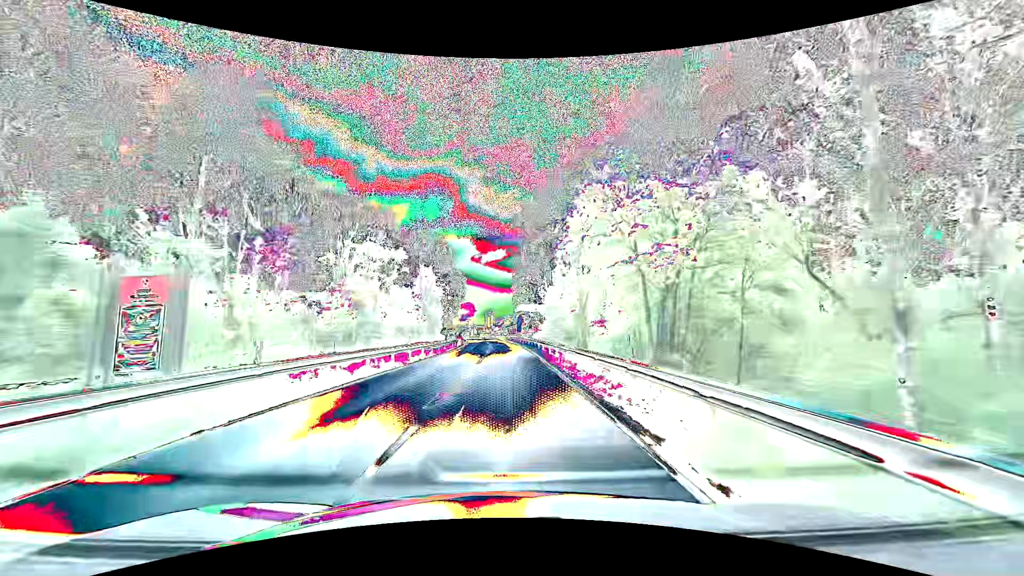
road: tertiary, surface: asphalt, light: Day
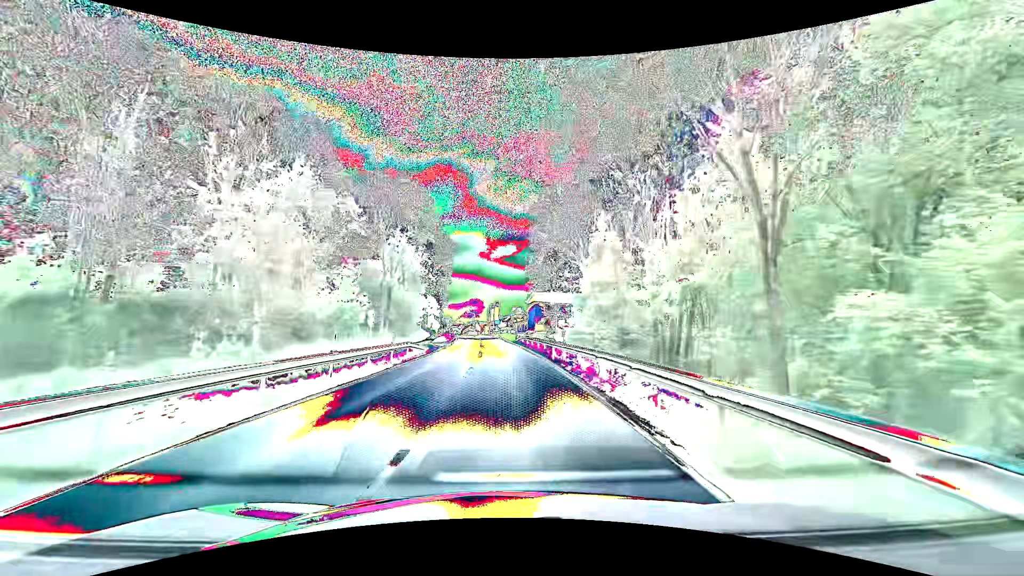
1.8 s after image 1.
(-0.2, +32.2) m; -1°
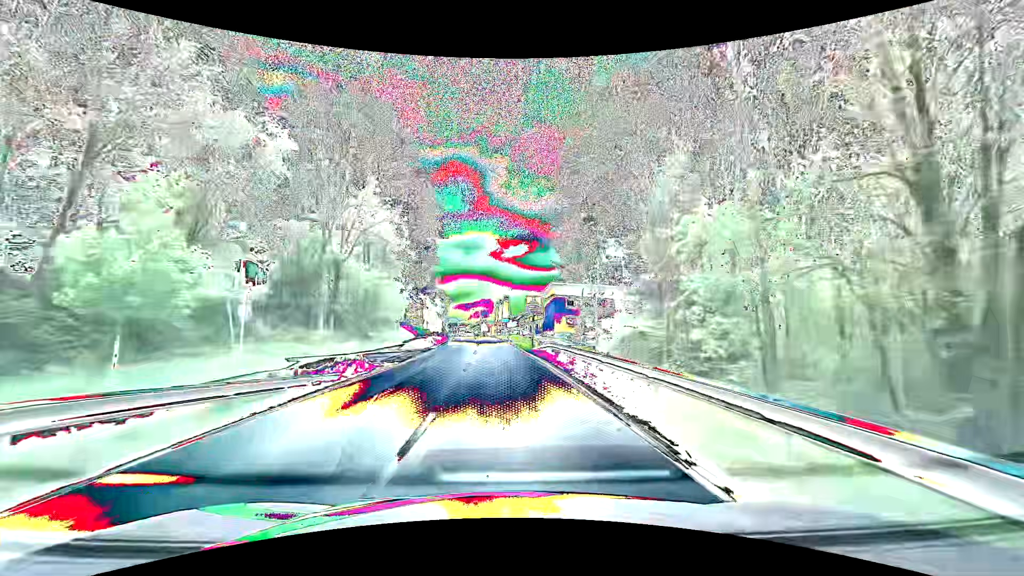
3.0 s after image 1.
(-0.3, +21.4) m; -1°
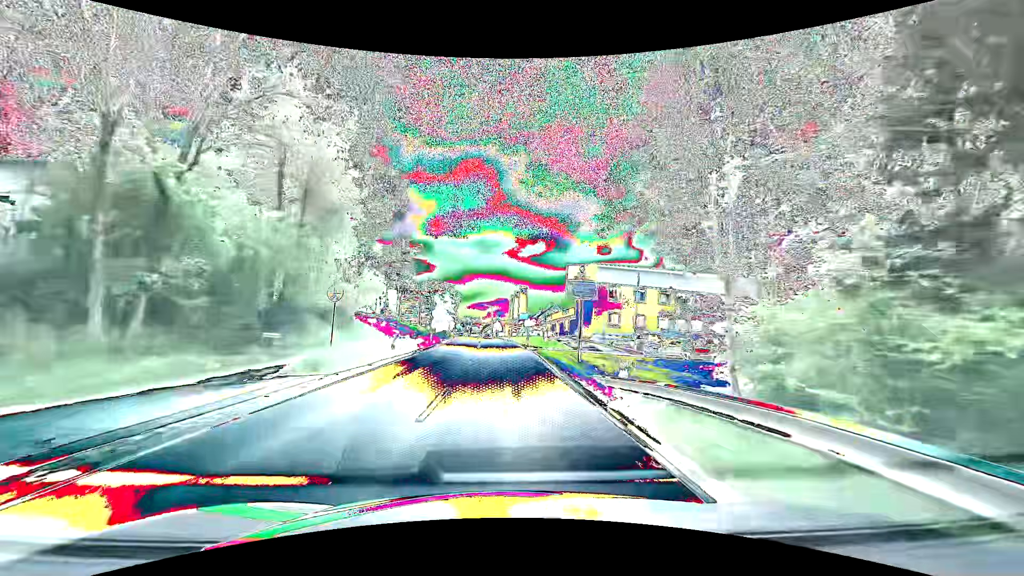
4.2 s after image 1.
(-0.3, +20.9) m; -2°
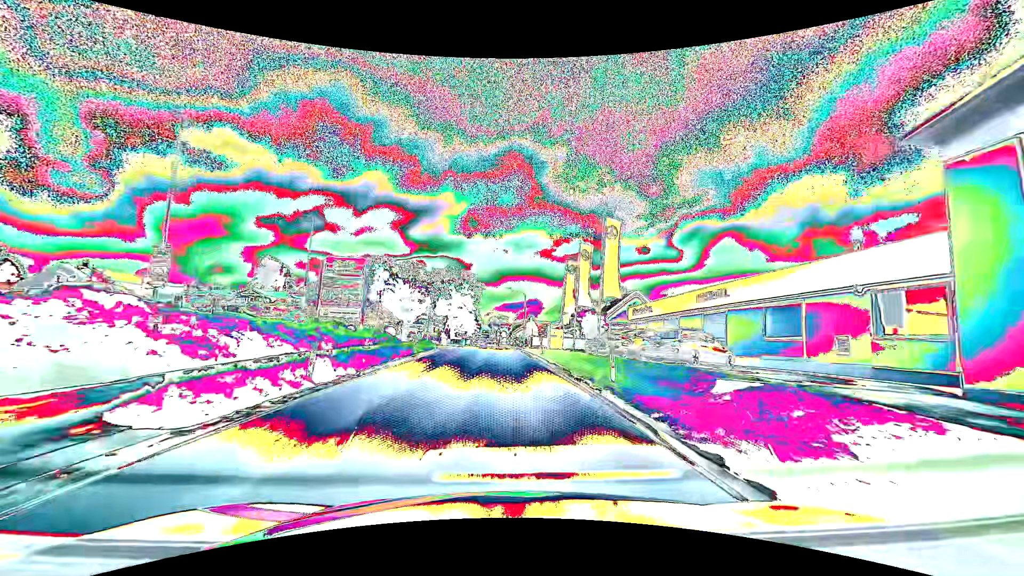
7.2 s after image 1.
(-1.7, +48.4) m; -4°
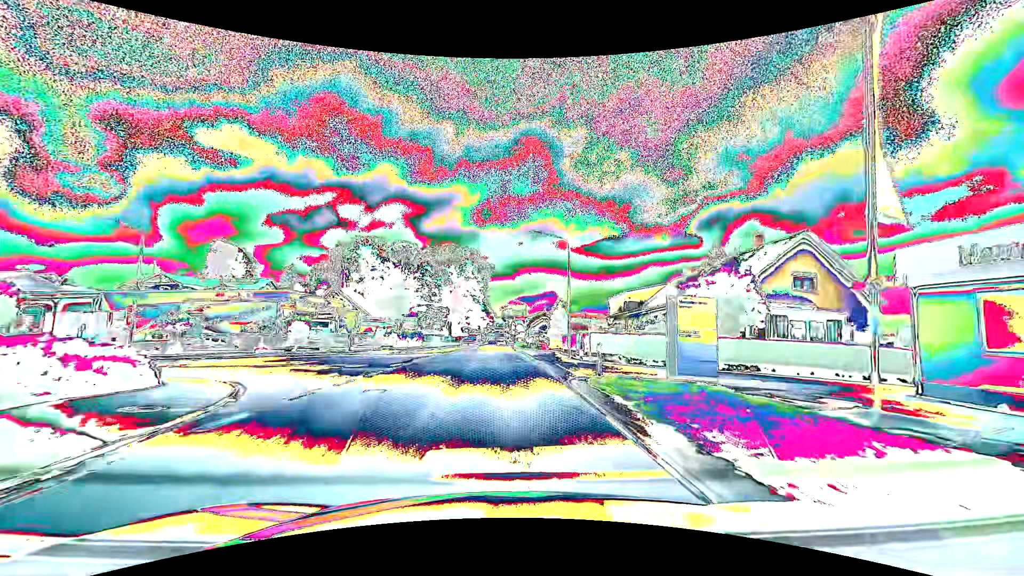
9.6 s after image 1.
(-0.6, +34.3) m; -2°
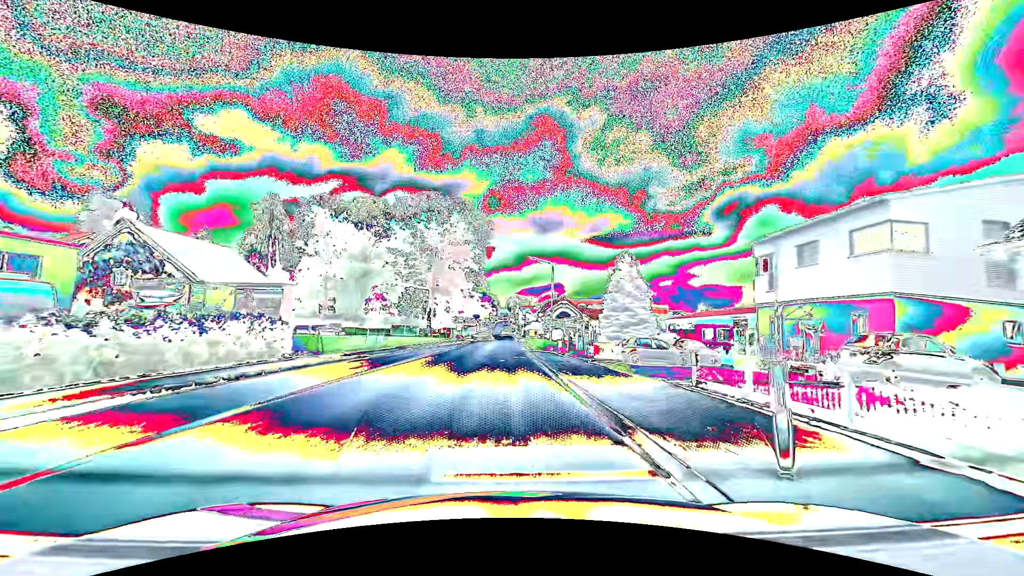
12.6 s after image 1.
(-0.3, +40.0) m; -1°
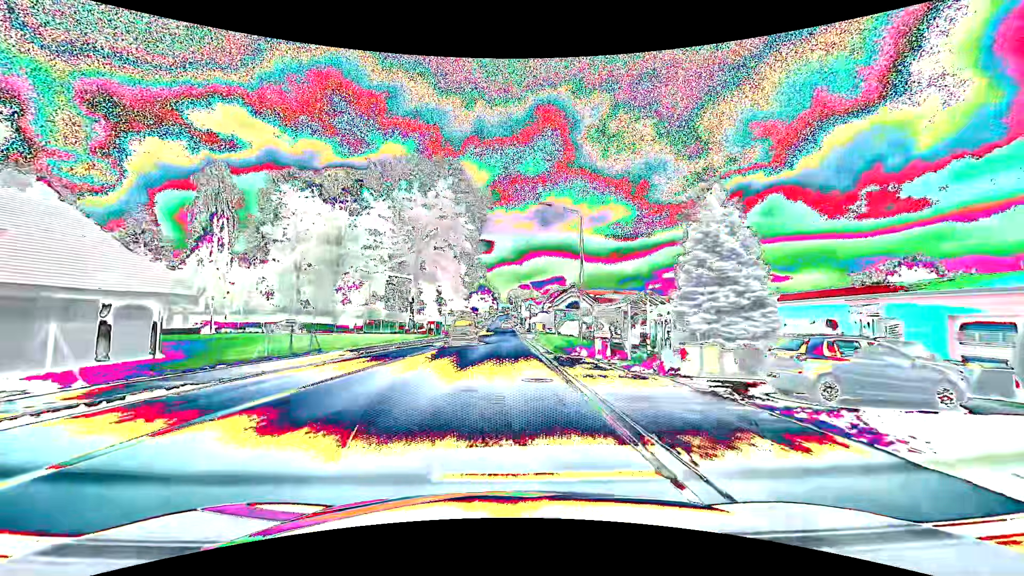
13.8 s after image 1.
(0.0, +16.0) m; 0°
(0, +10) (0, +20) (0, +30) (0, +40) (0, +50) (0, +60) (0, +70) (0, +80) (-1, +90) (-1, +100) m
